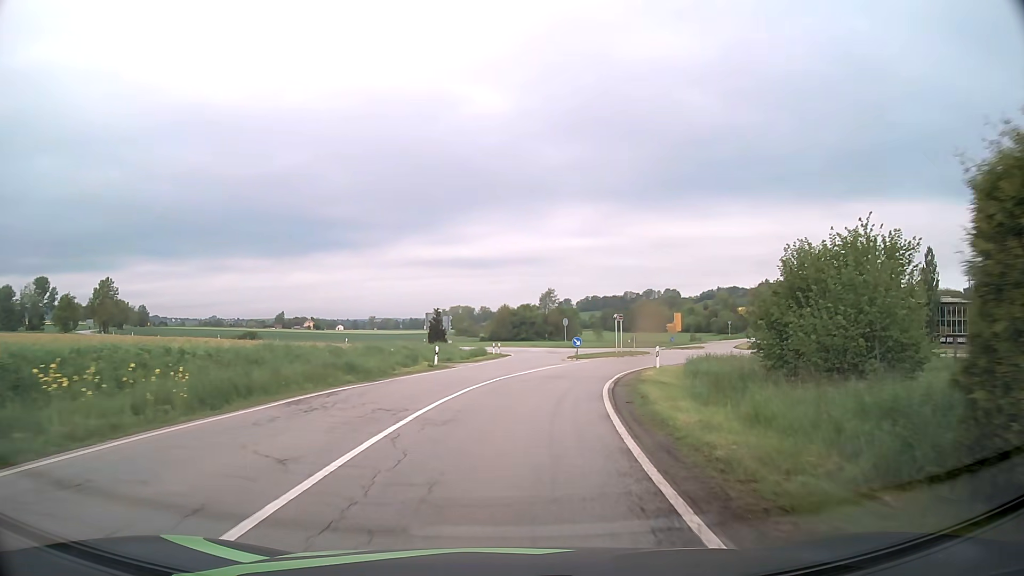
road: secondary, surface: asphalt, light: Day
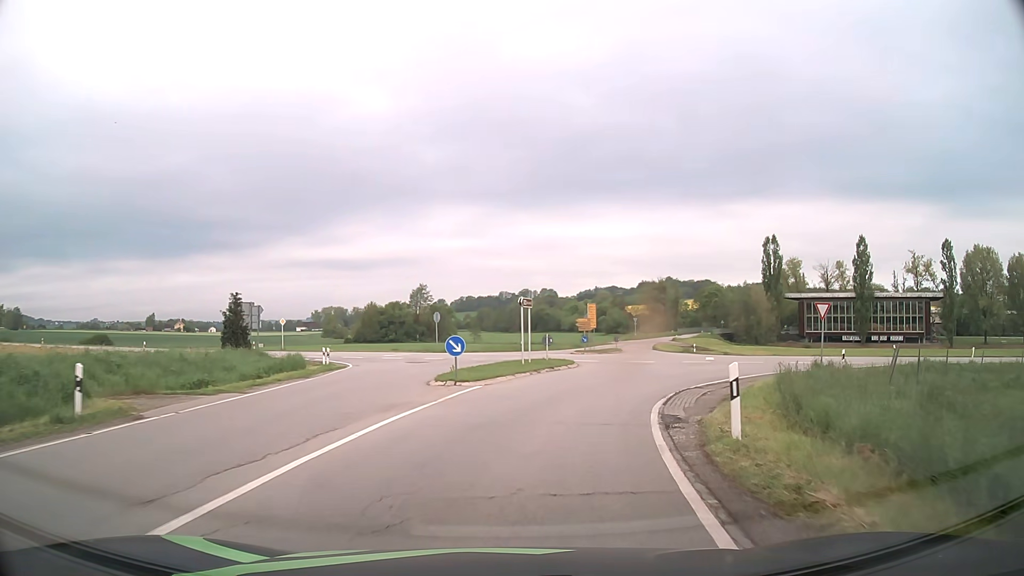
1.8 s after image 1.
(+1.7, +20.8) m; +11°
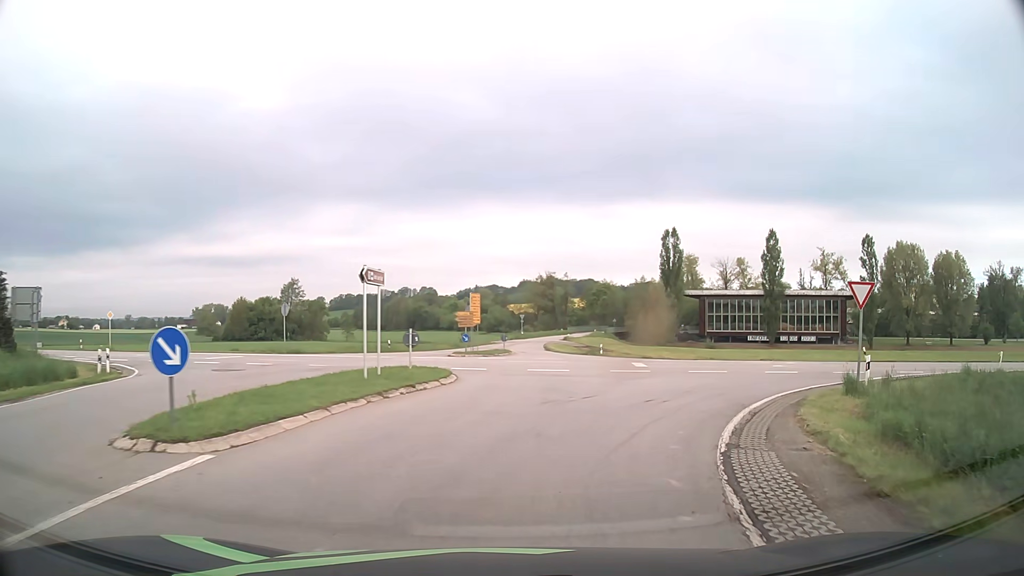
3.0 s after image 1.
(+0.9, +11.3) m; +10°
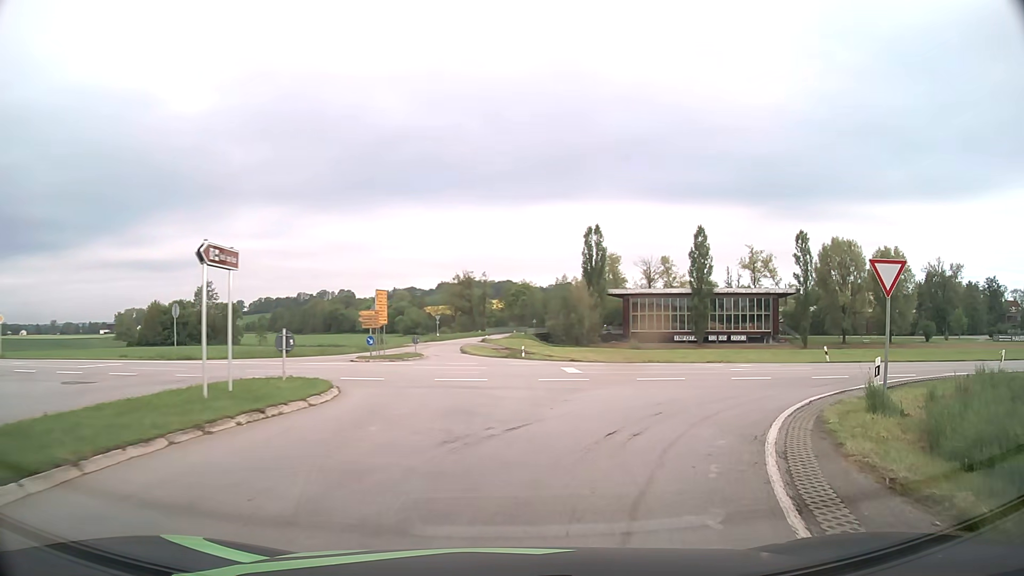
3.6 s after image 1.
(+0.3, +5.0) m; +8°
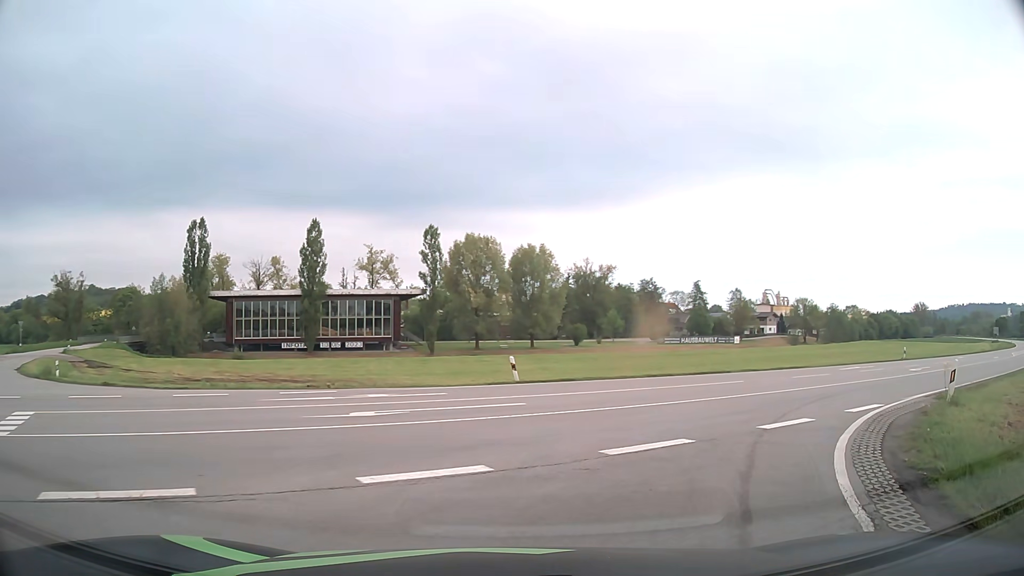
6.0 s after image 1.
(+3.7, +14.2) m; +32°
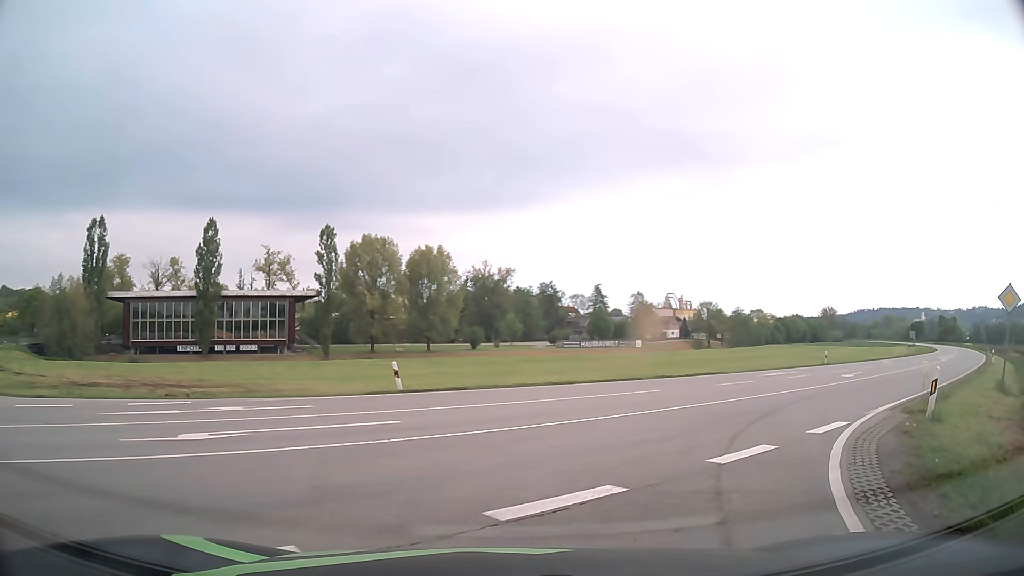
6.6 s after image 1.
(+0.2, +2.8) m; +10°
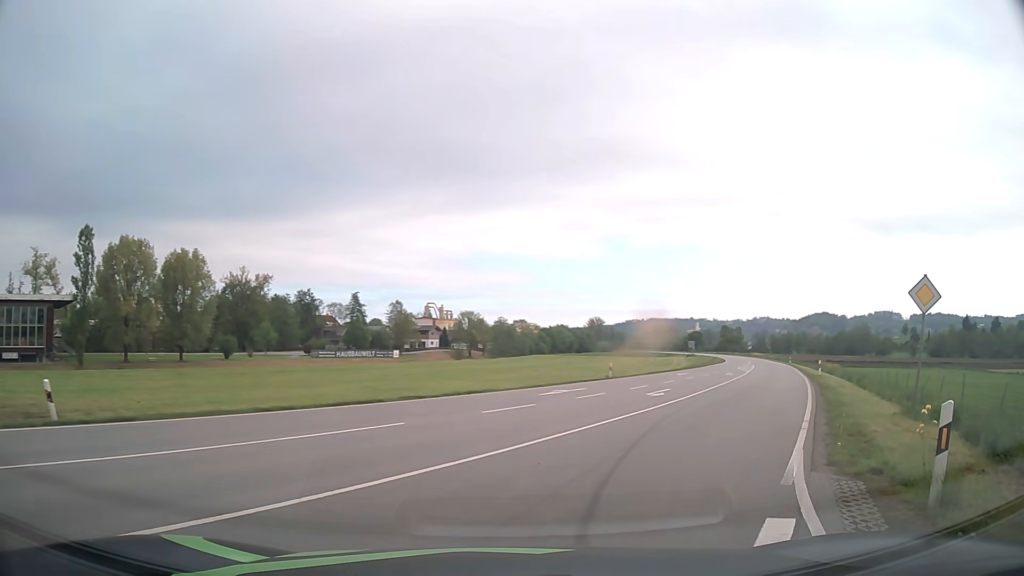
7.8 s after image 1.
(+1.1, +6.3) m; +20°
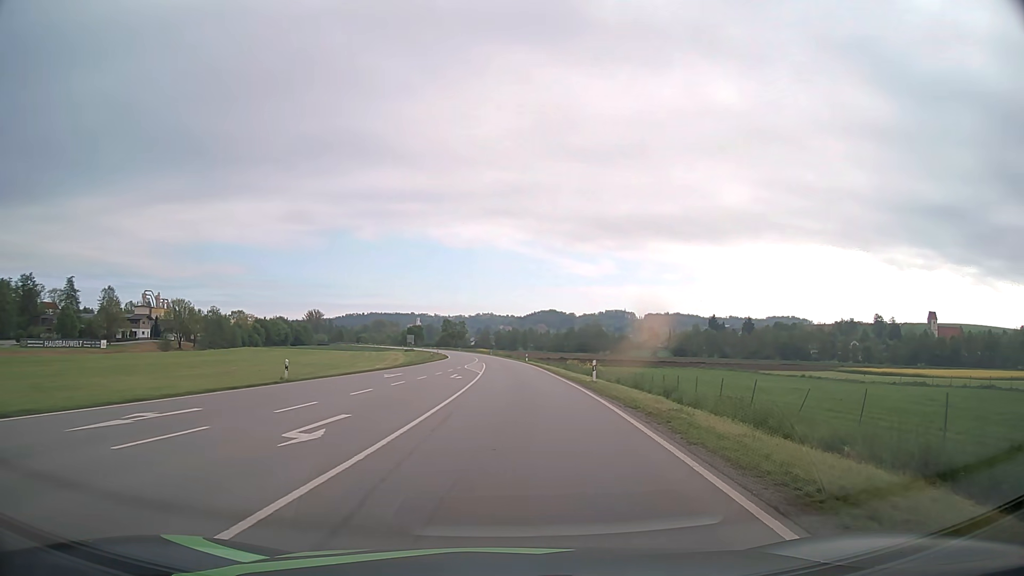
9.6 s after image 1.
(+3.2, +12.9) m; +23°
